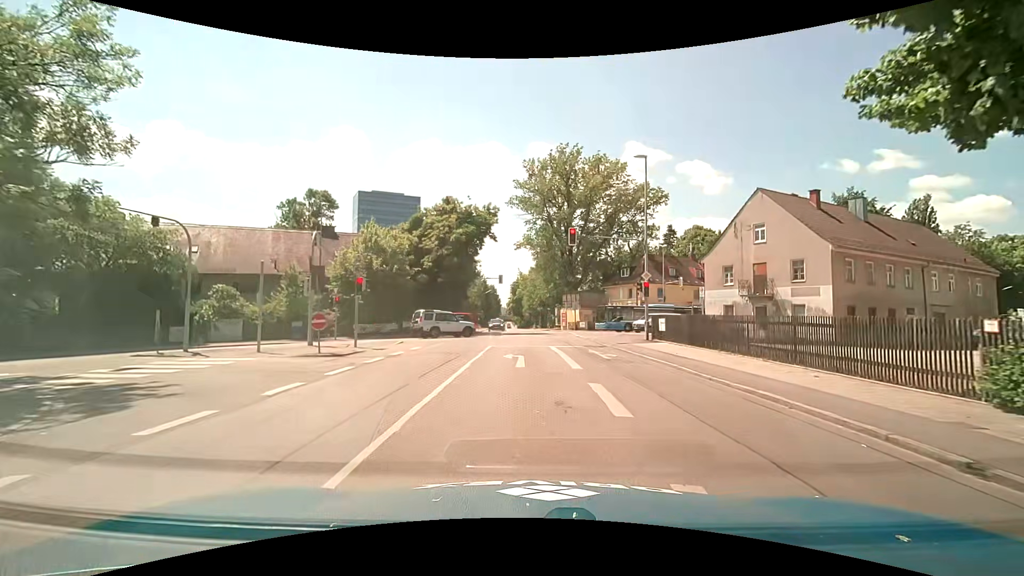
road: secondary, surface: asphalt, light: Day
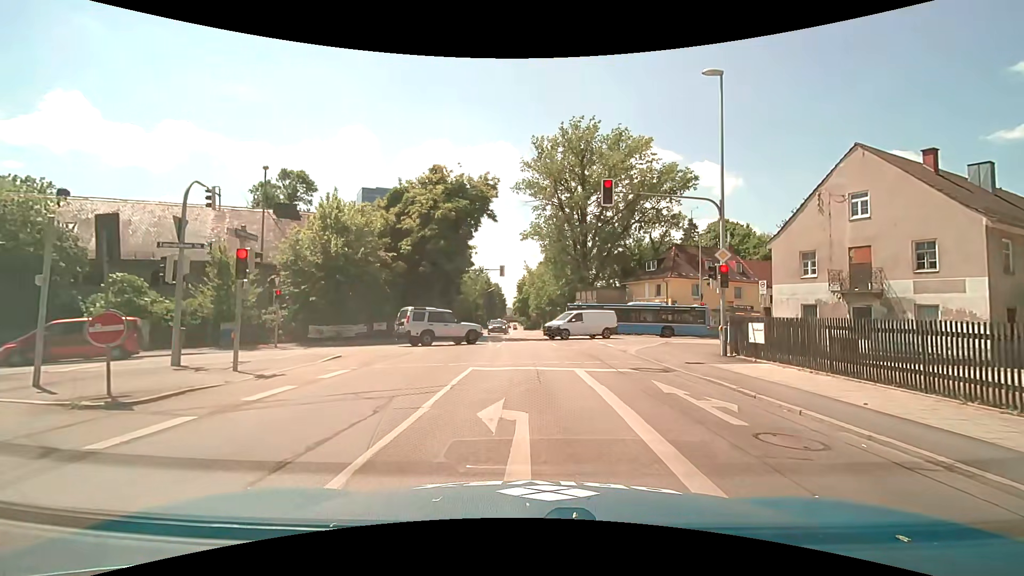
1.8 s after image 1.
(+0.1, +9.7) m; 0°
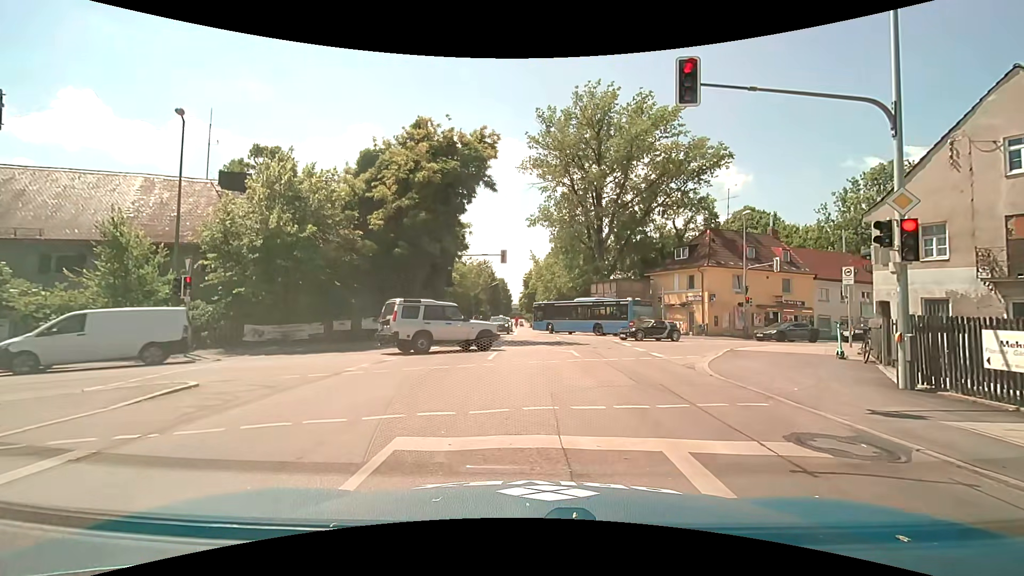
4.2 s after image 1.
(-0.1, +7.8) m; -1°
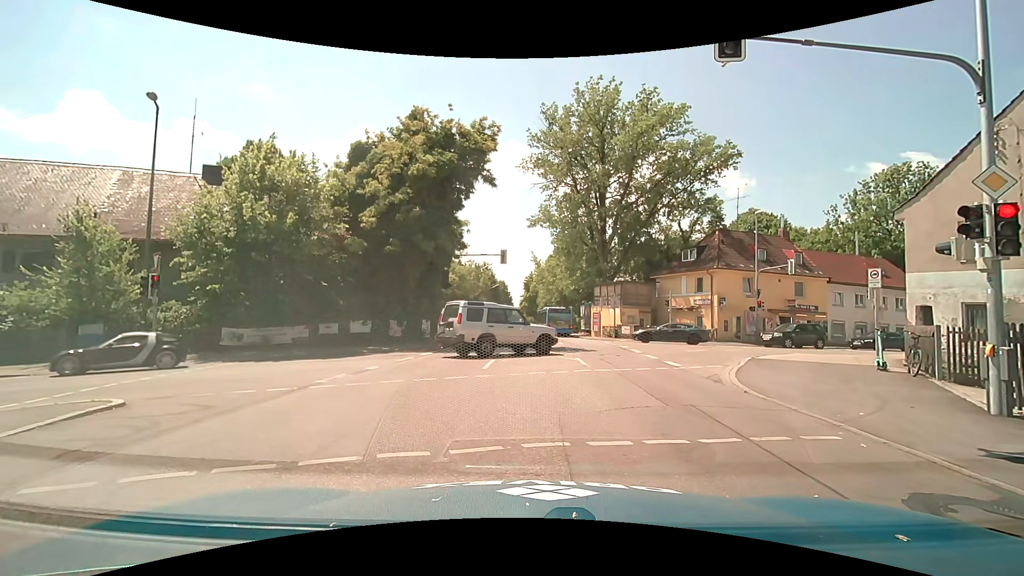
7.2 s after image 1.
(0.0, +1.8) m; +2°
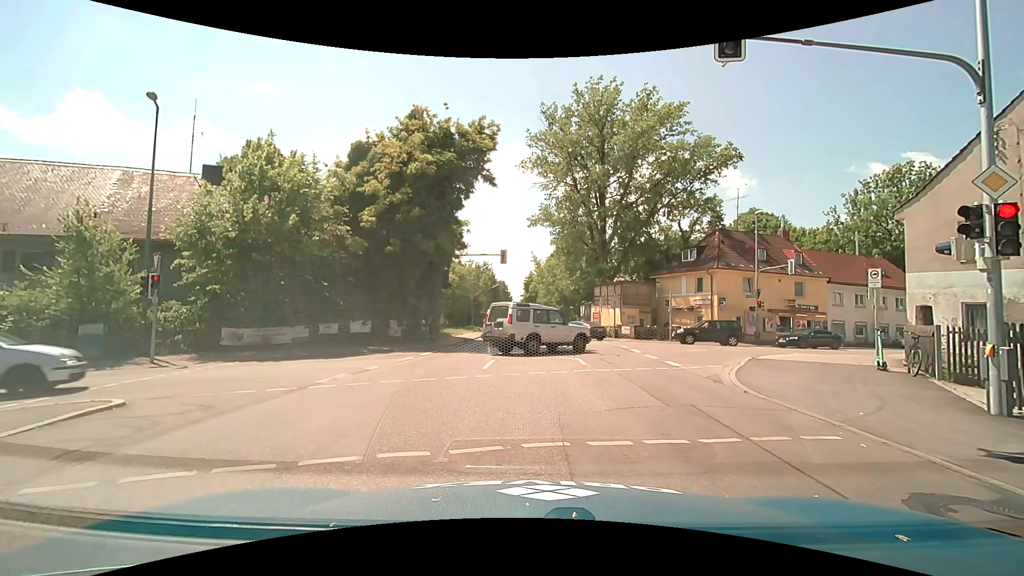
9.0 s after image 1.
(0.0, 0.0) m; 0°
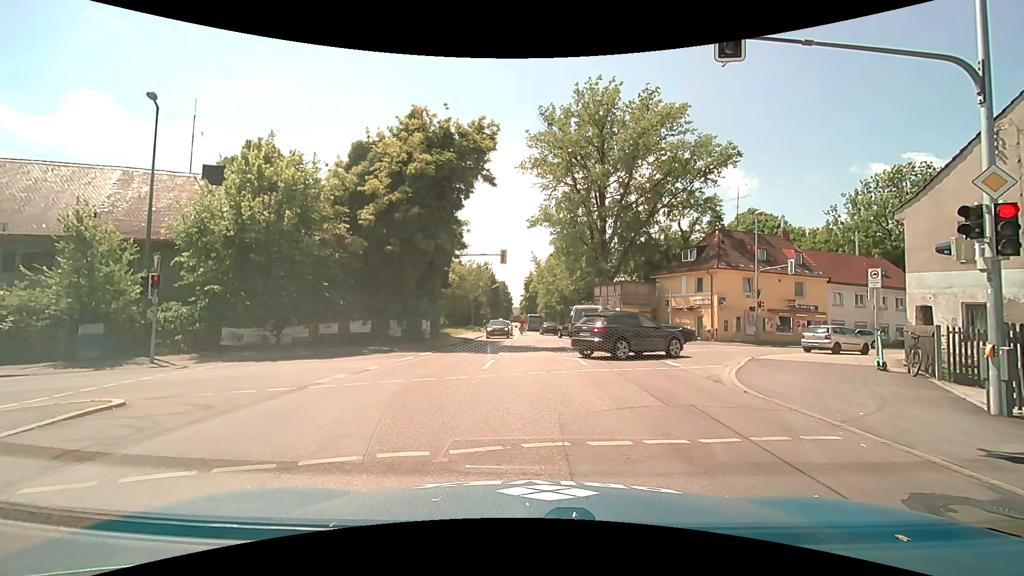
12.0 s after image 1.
(0.0, 0.0) m; 0°
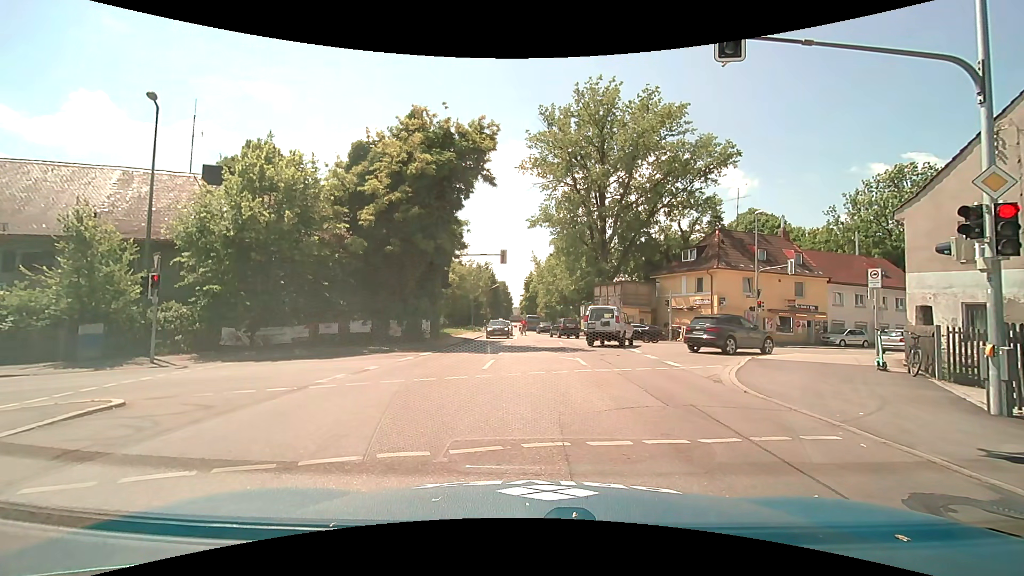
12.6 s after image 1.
(0.0, 0.0) m; 0°
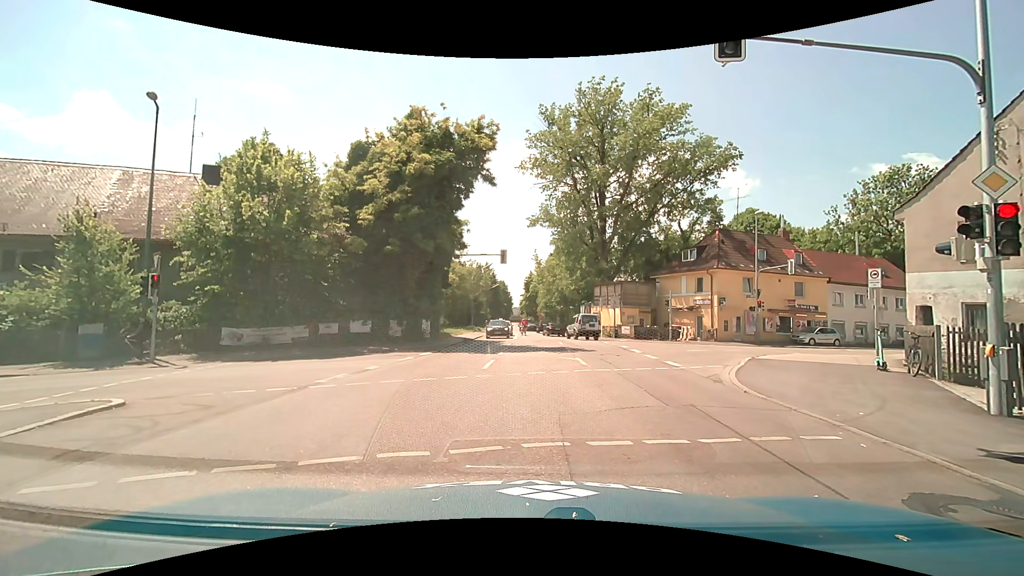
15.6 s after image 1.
(0.0, 0.0) m; 0°
